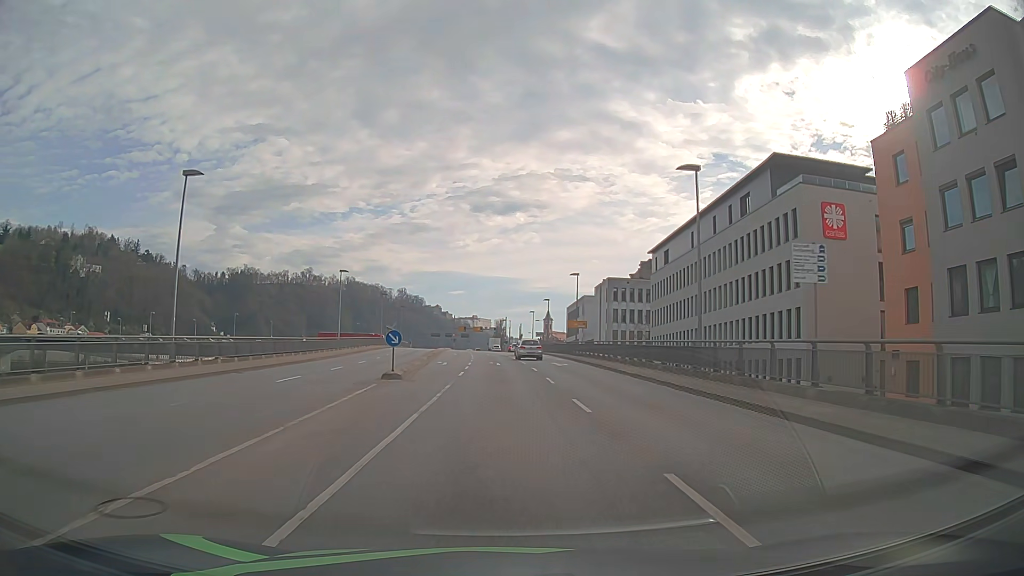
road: primary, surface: asphalt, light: Day
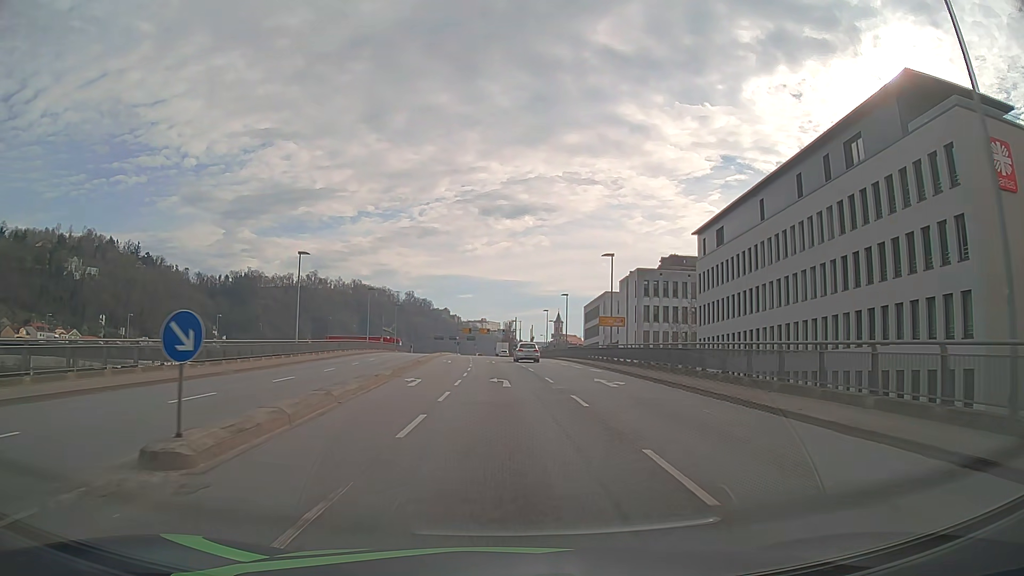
(-0.1, +16.4) m; -1°
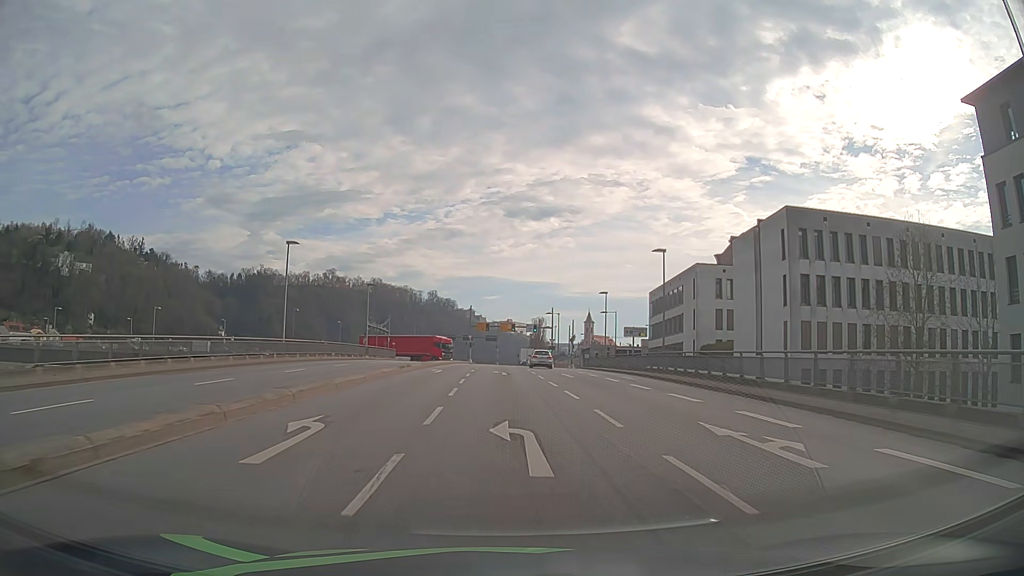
(-0.7, +40.9) m; -2°
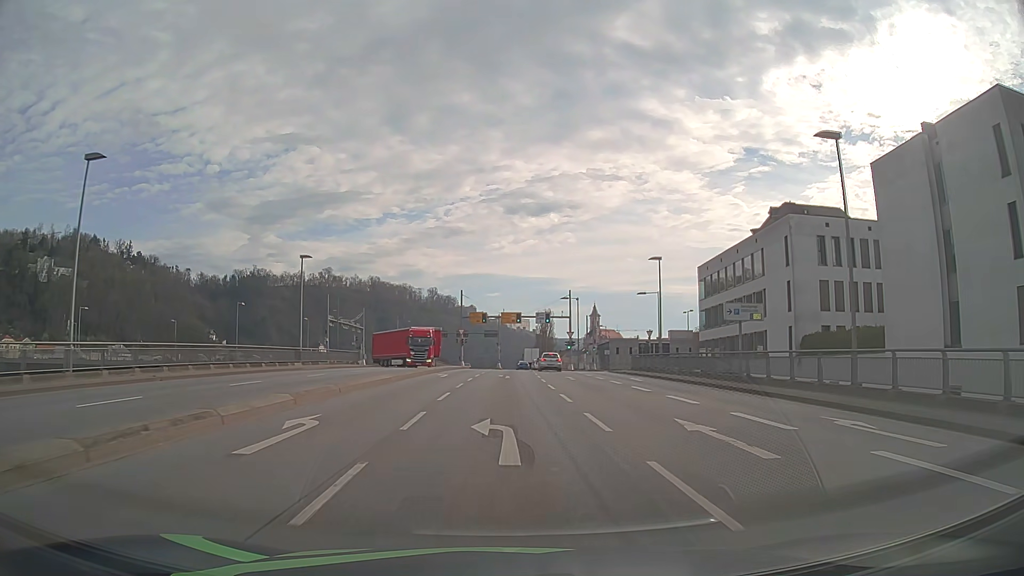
(0.0, +24.4) m; 0°
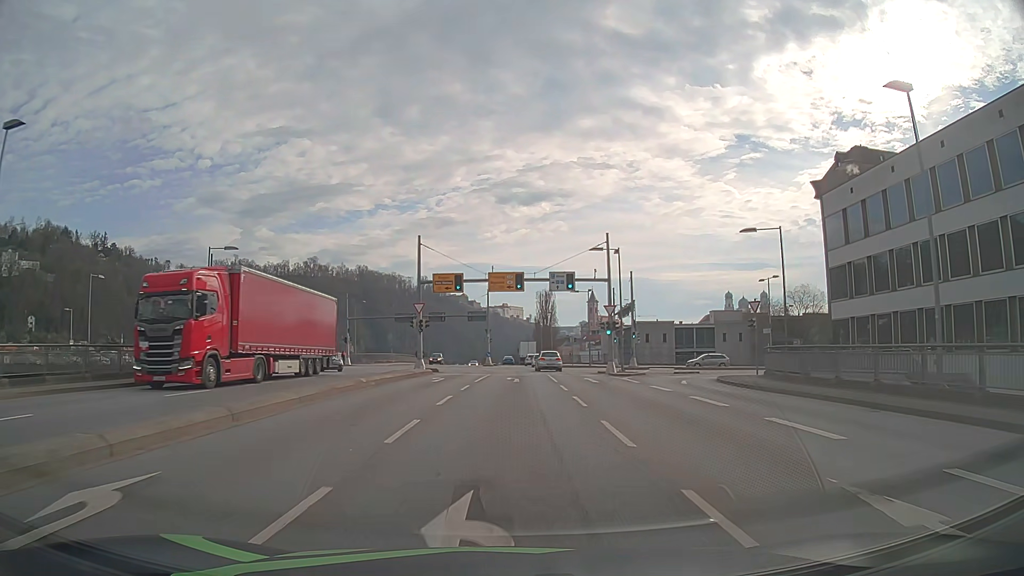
(0.0, +31.8) m; +1°
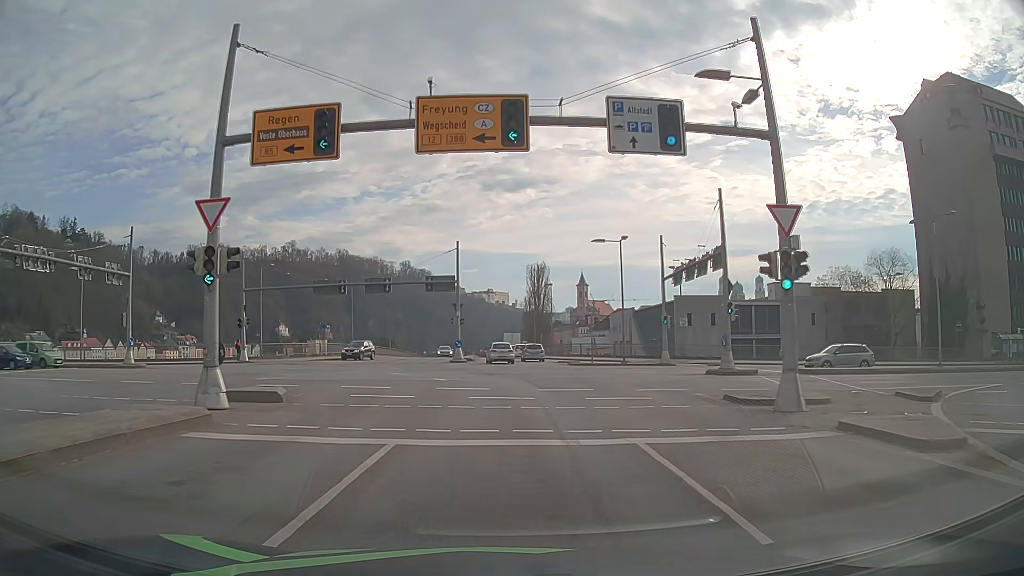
(+0.2, +28.7) m; +1°
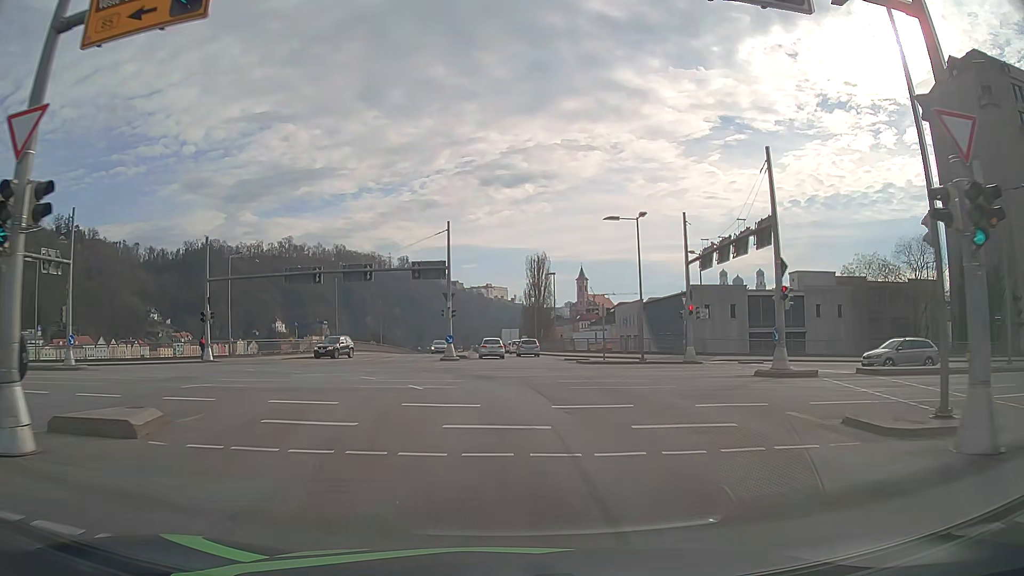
(0.0, +6.4) m; 0°
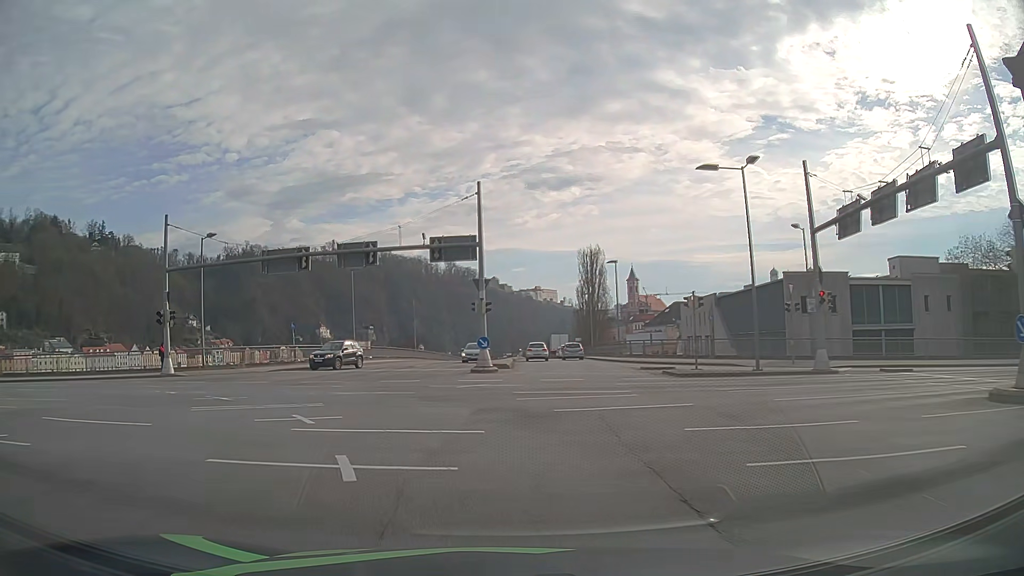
(-0.1, +11.8) m; -4°
